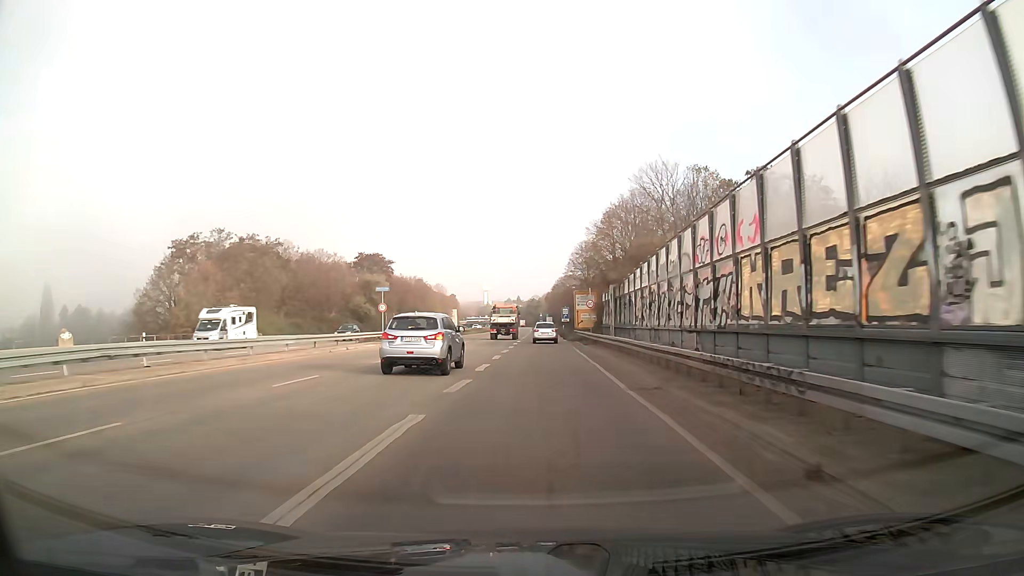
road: trunk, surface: asphalt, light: Day
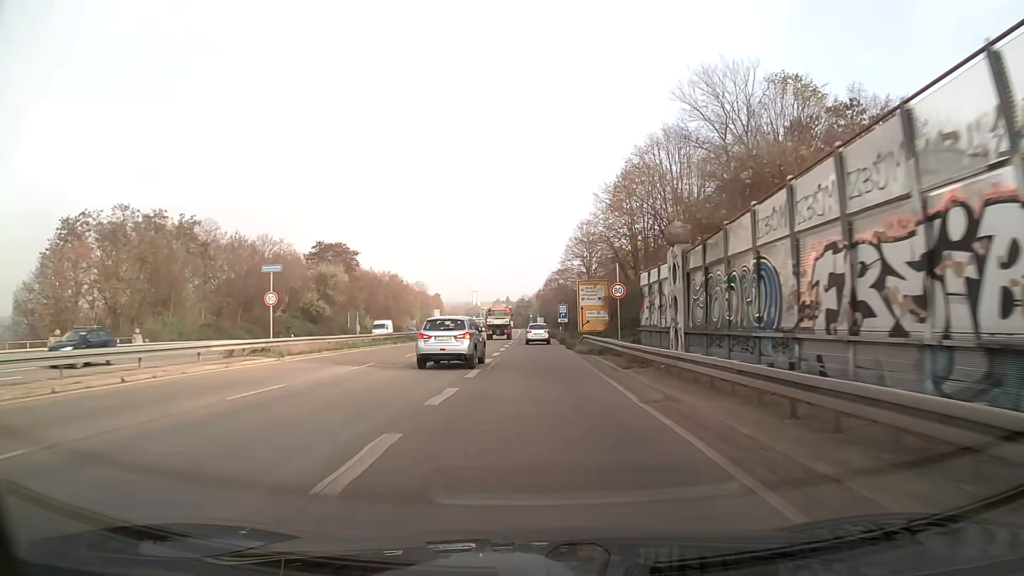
(+0.1, +20.1) m; +1°
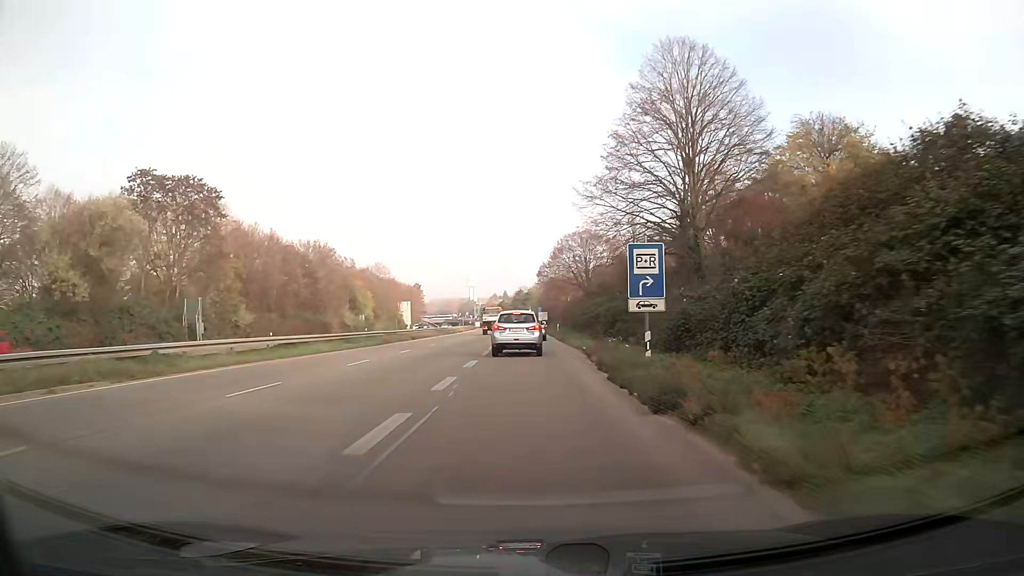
(+0.2, +53.8) m; 0°
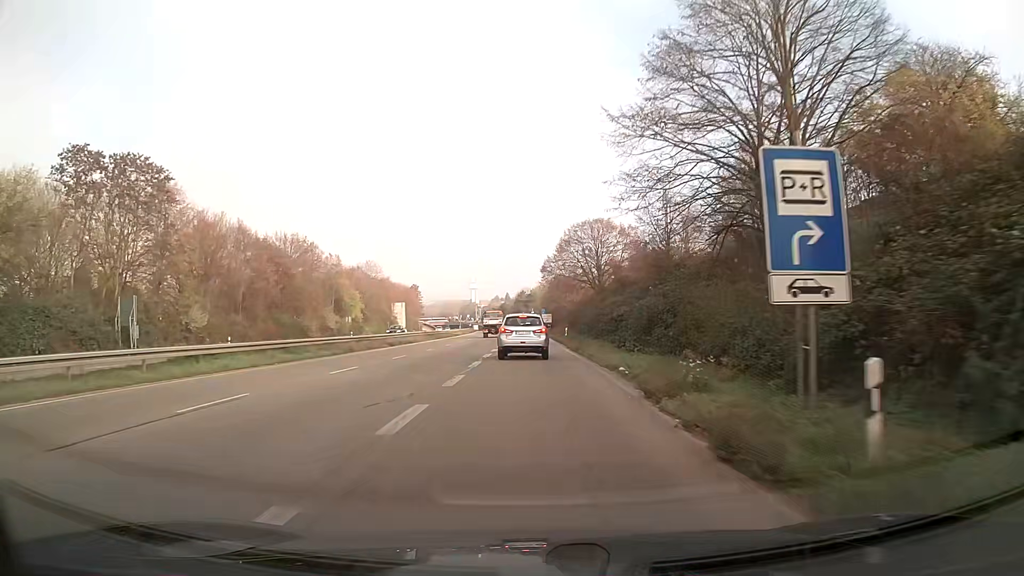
(0.0, +11.0) m; 0°
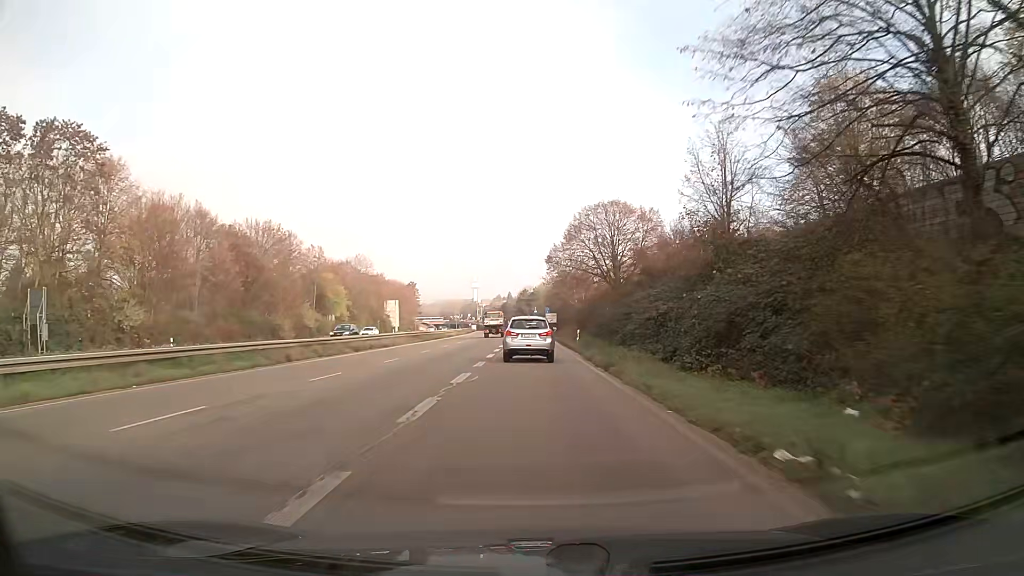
(0.0, +11.1) m; 0°
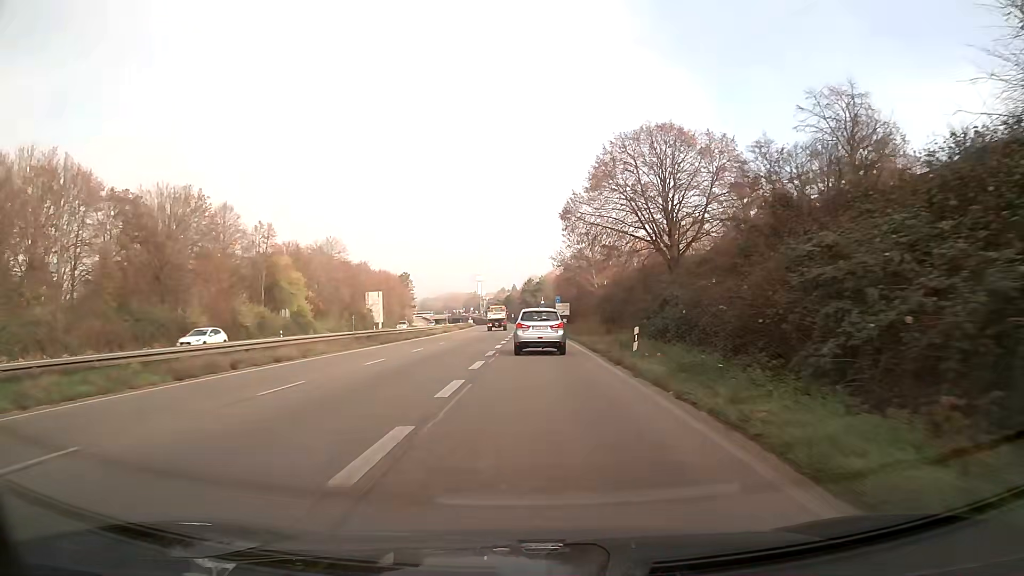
(-0.1, +22.0) m; -1°
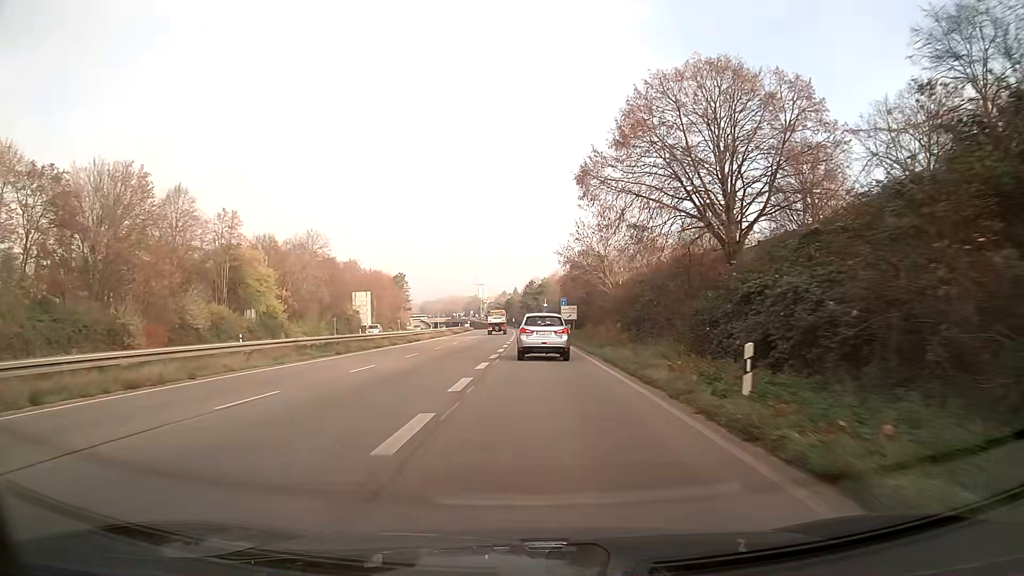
(0.0, +11.0) m; 0°
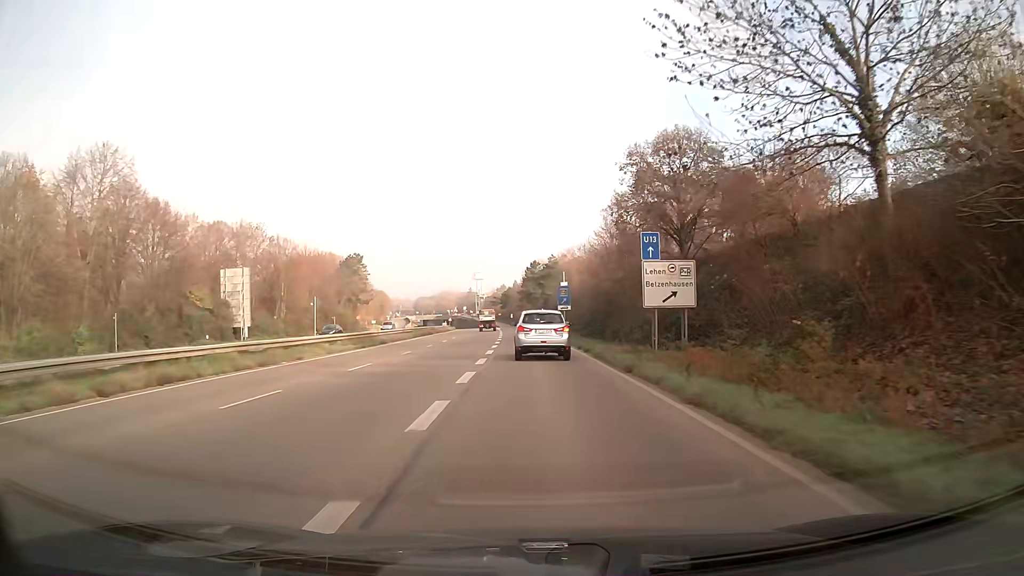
(-0.1, +53.6) m; 0°
(0, +10) (0, +20) (0, +30) (0, +40) (-1, +50) (-1, +60) (-1, +70) (-2, +80) (-2, +90) (-3, +100) m
